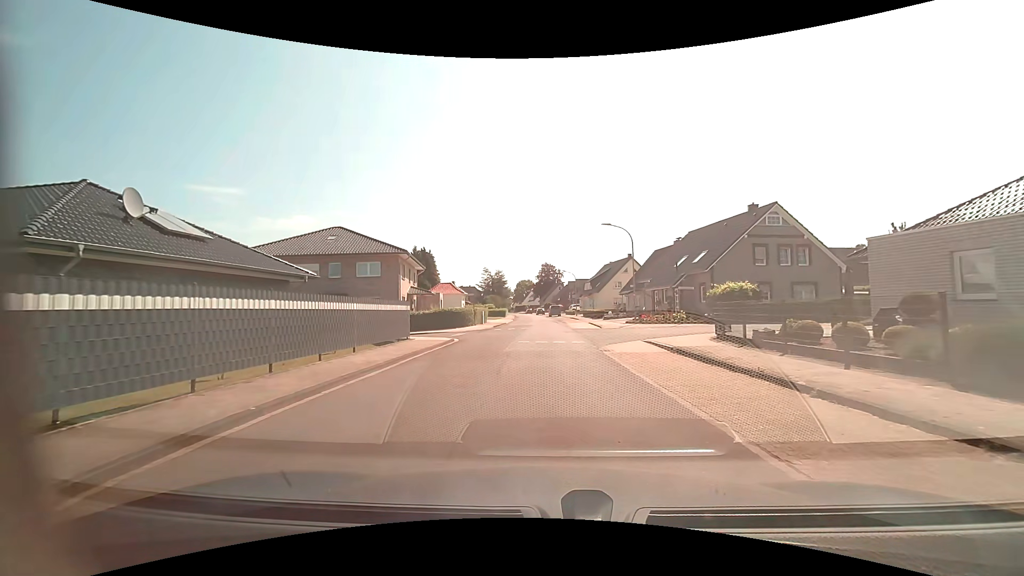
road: residential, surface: asphalt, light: Day
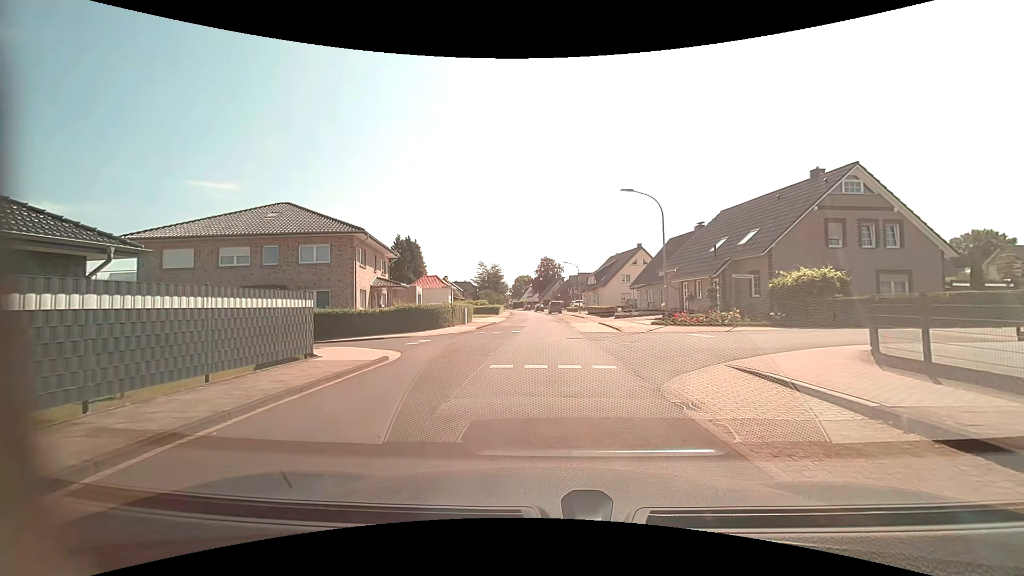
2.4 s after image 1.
(+0.1, +9.4) m; +1°
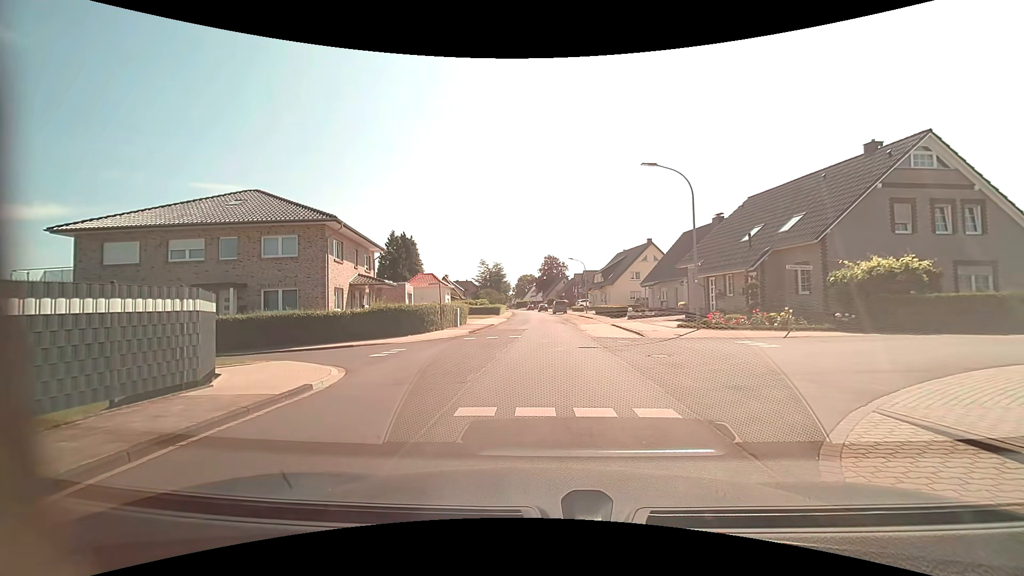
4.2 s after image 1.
(0.0, +4.6) m; +1°
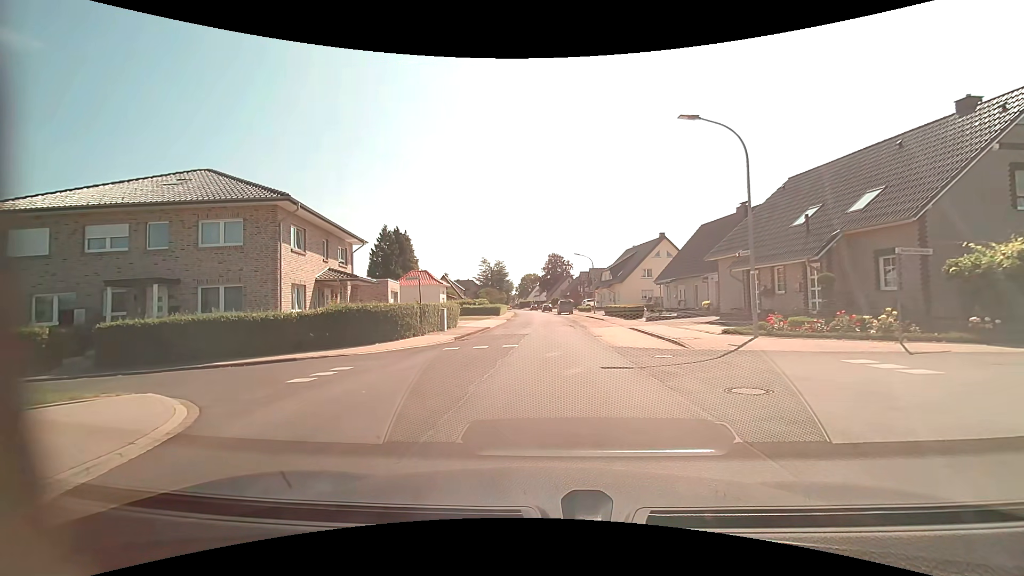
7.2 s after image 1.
(-0.1, +5.5) m; -1°
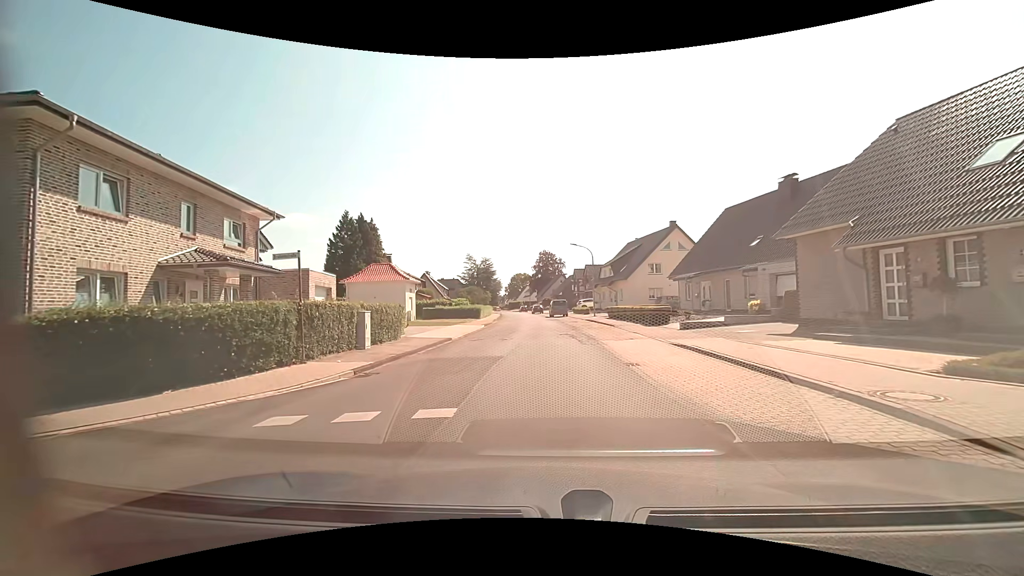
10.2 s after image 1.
(0.0, +10.8) m; +1°
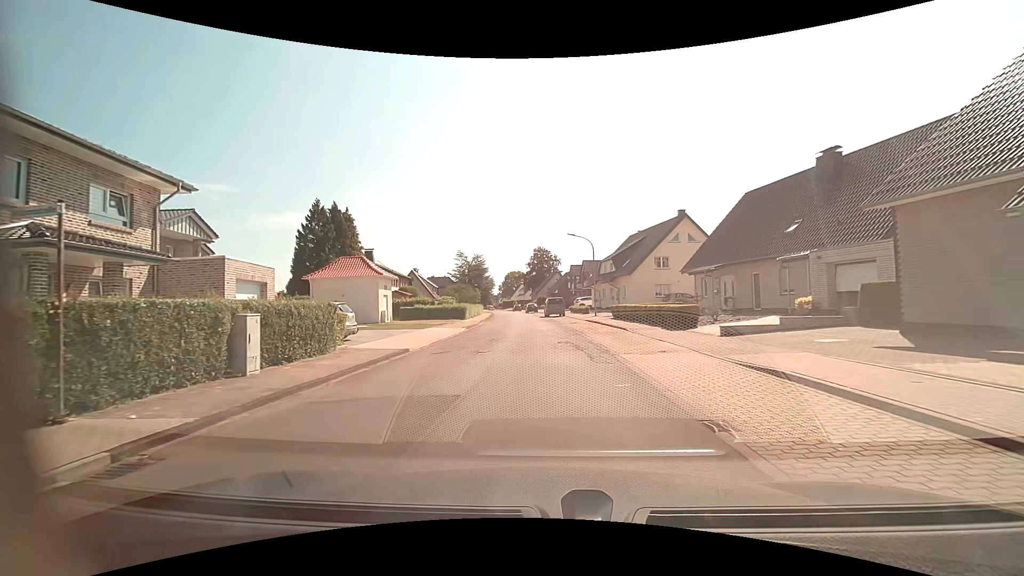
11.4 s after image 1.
(0.0, +6.1) m; +1°
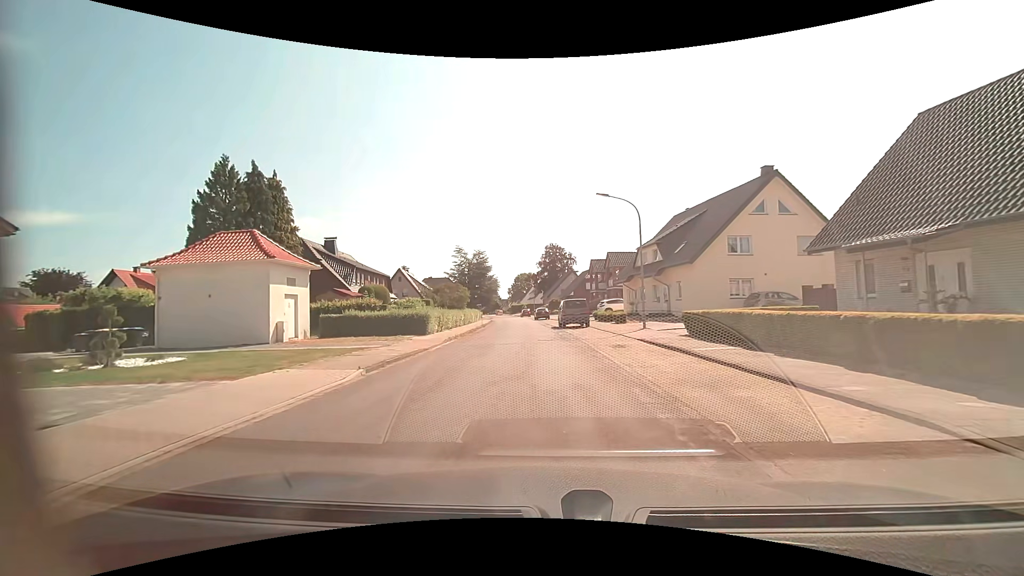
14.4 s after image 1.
(-0.2, +17.5) m; -1°
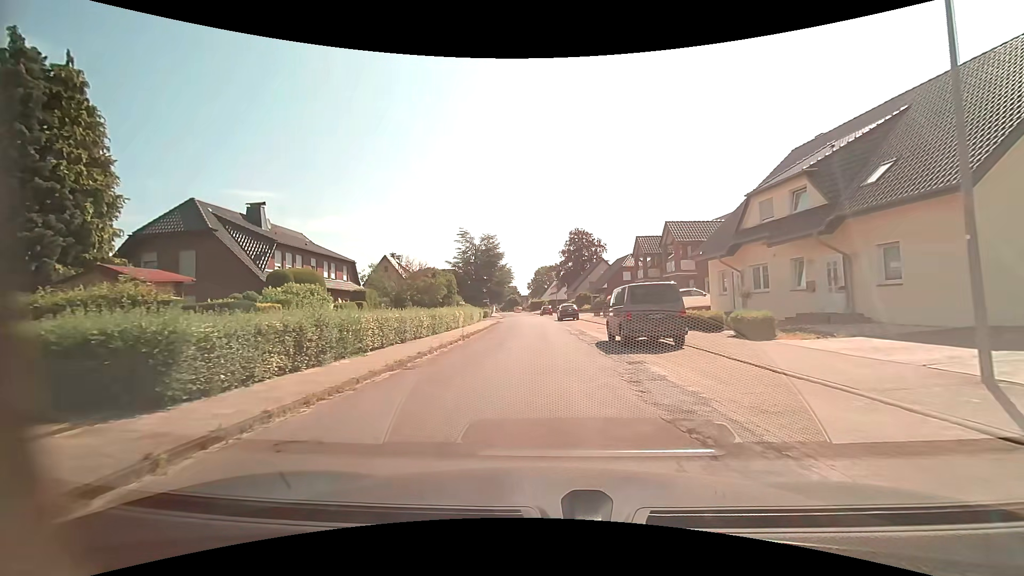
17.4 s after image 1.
(-0.8, +19.2) m; -3°
(0, +10) (0, +20) (-1, +30) (-1, +40) (-1, +50) (-2, +60) (-3, +70) (-4, +80) (-5, +90) (-6, +100) m
